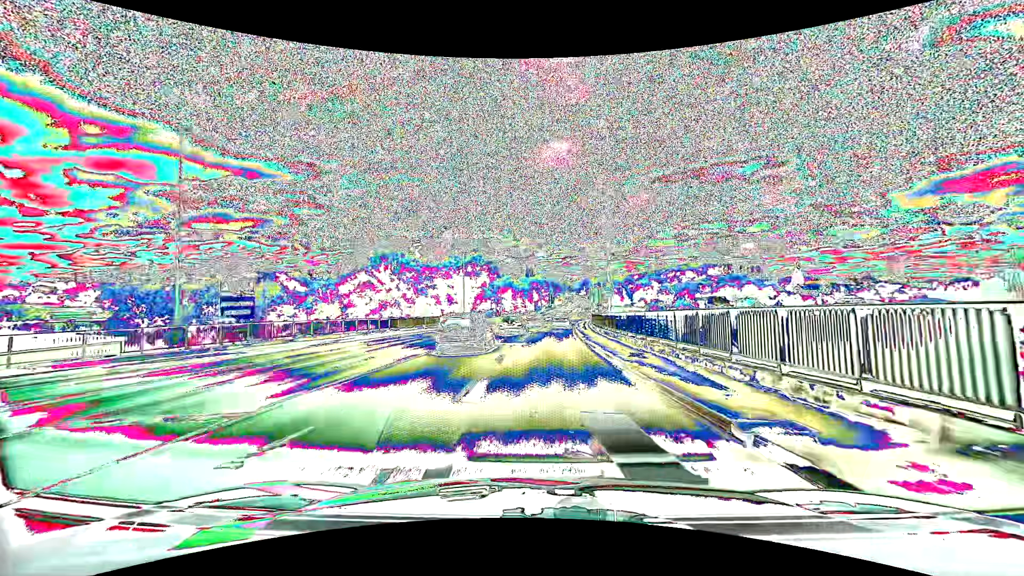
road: primary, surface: asphalt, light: Day
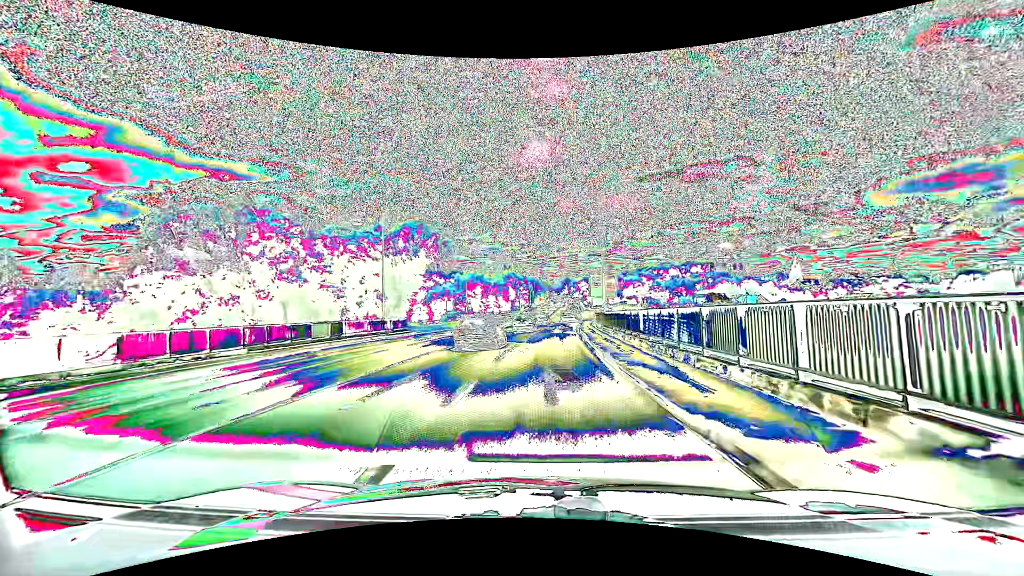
(+0.6, +30.0) m; +2°
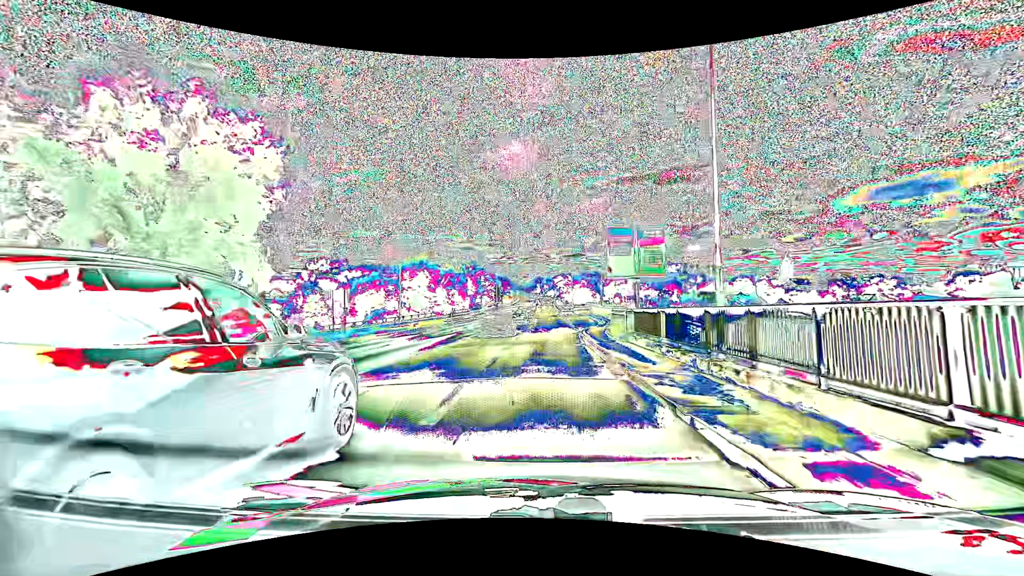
(+0.7, +31.3) m; +4°
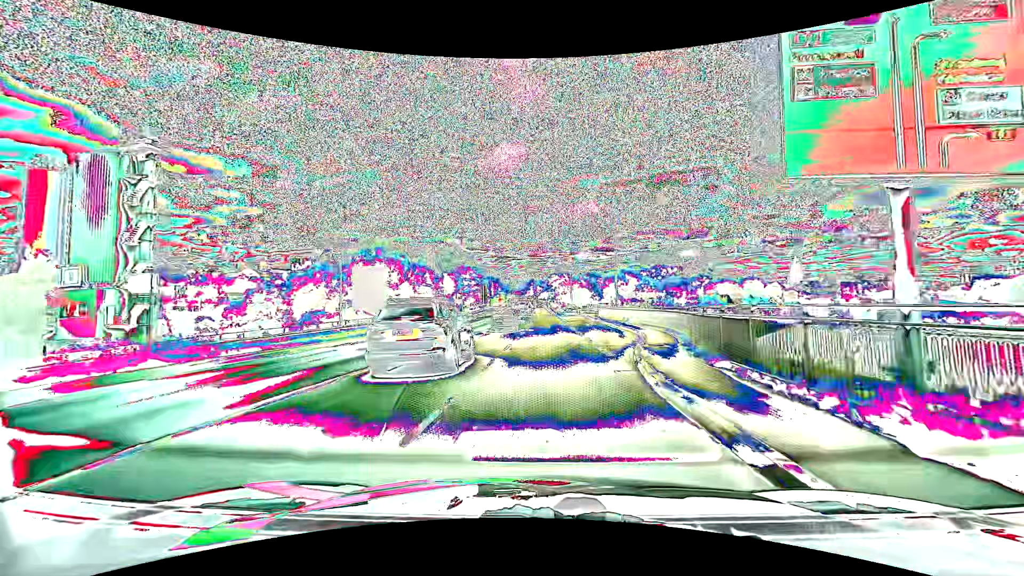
(0.0, +19.2) m; 0°
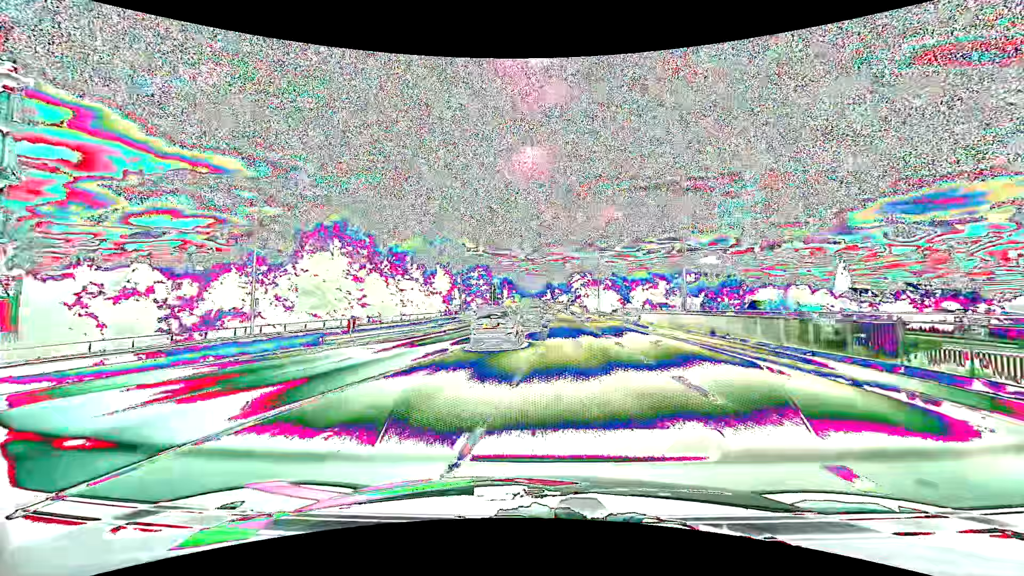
(0.0, +19.2) m; -1°
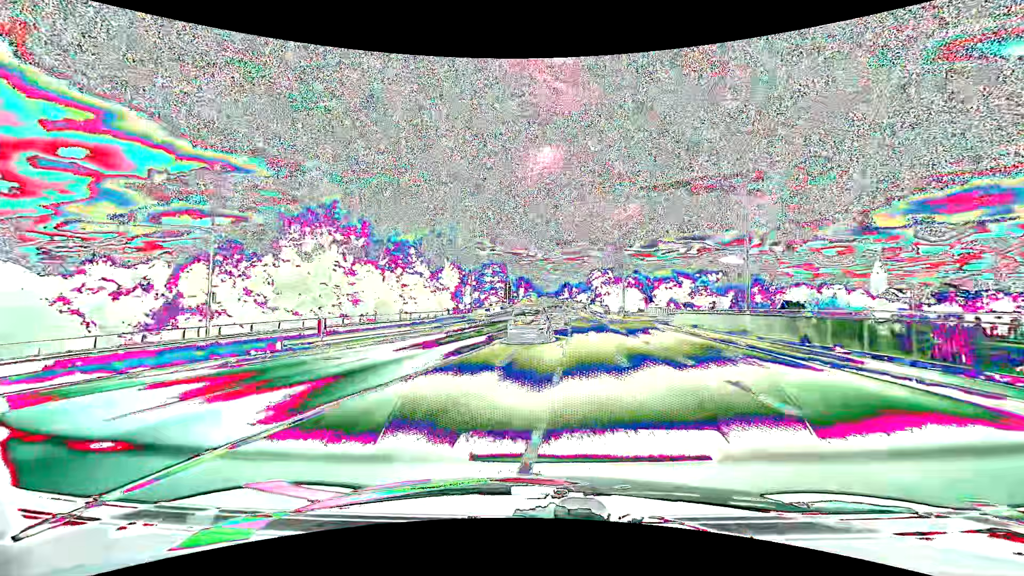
(-0.1, +6.4) m; -2°
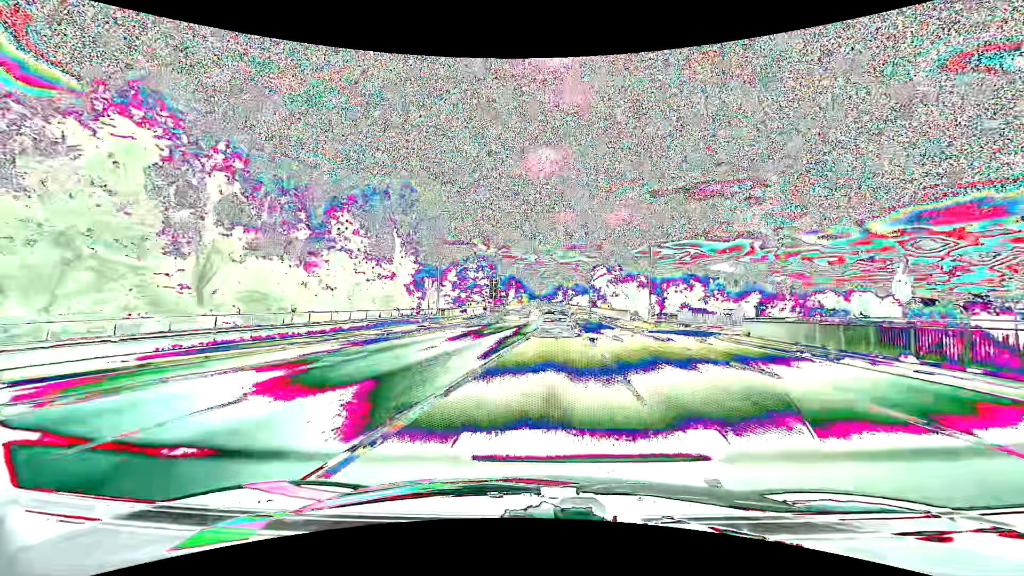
(-0.1, +20.0) m; +1°
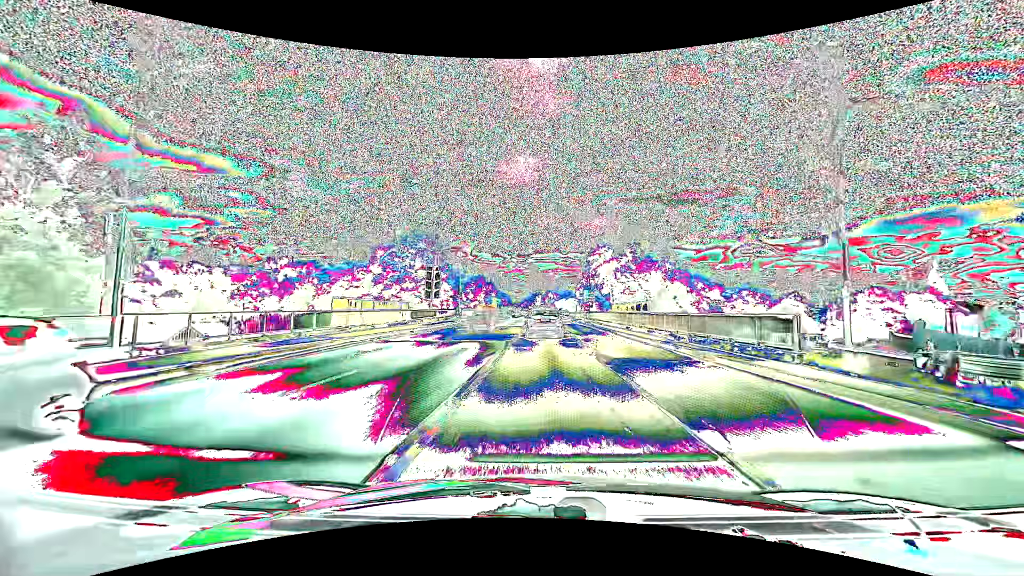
(+1.1, +35.4) m; +2°
(0, +10) (0, +20) (0, +30) (0, +40) (0, +50) (+1, +60) (+1, +70) (+1, +80) (+1, +90) (0, +100) m
